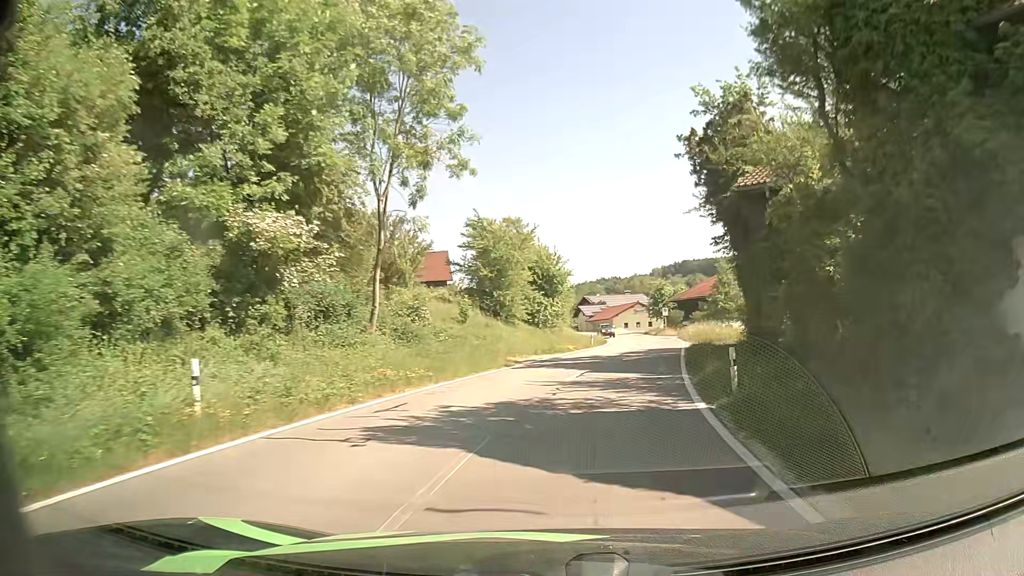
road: tertiary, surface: asphalt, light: Day
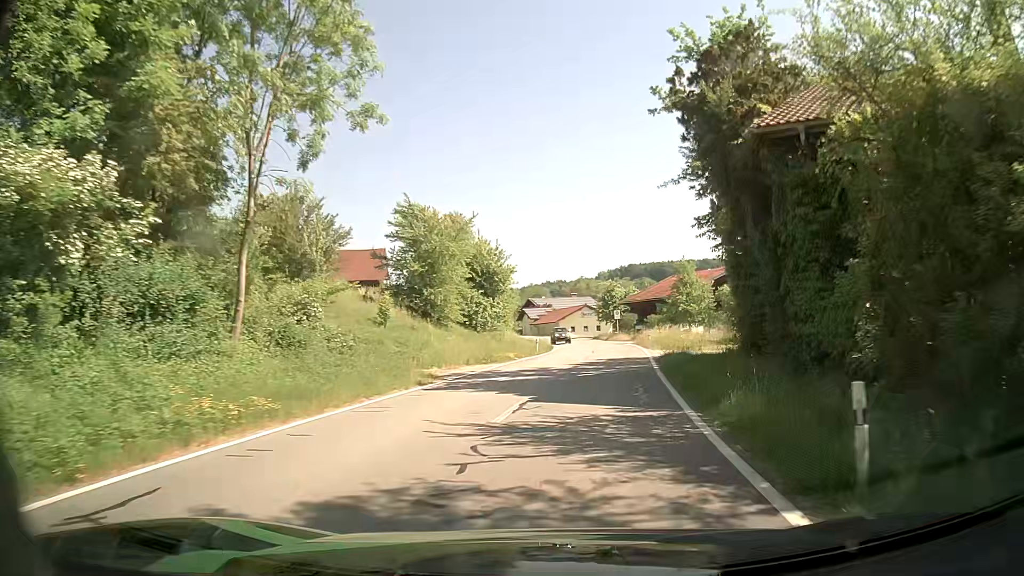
(+0.2, +6.6) m; +4°
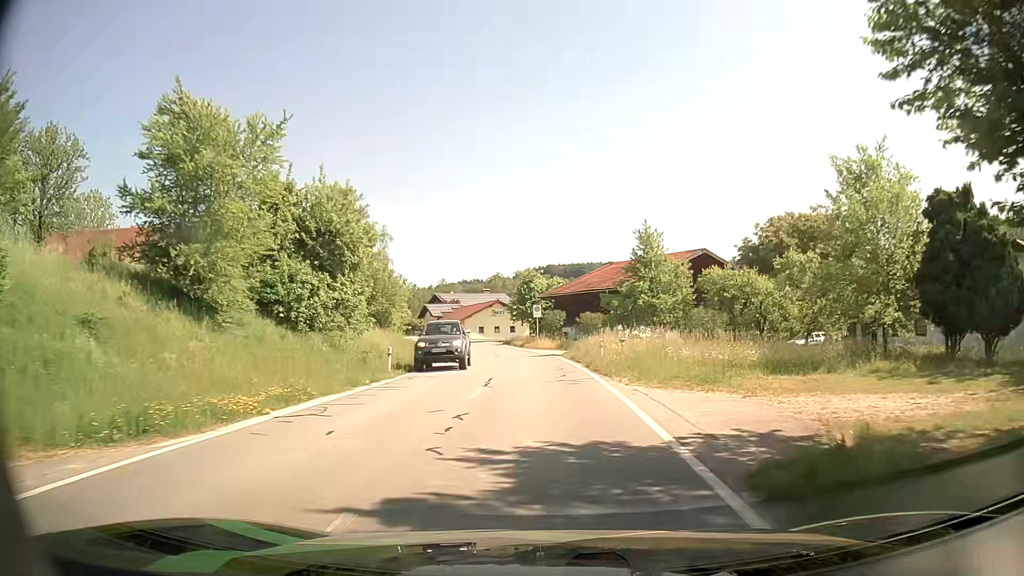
(+1.8, +20.7) m; +7°
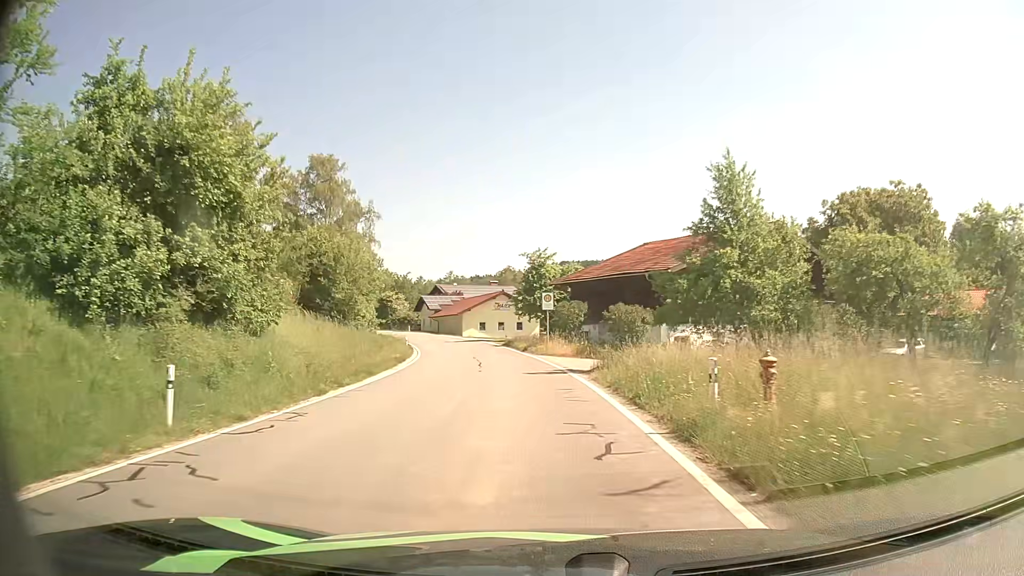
(0.0, +14.8) m; -1°
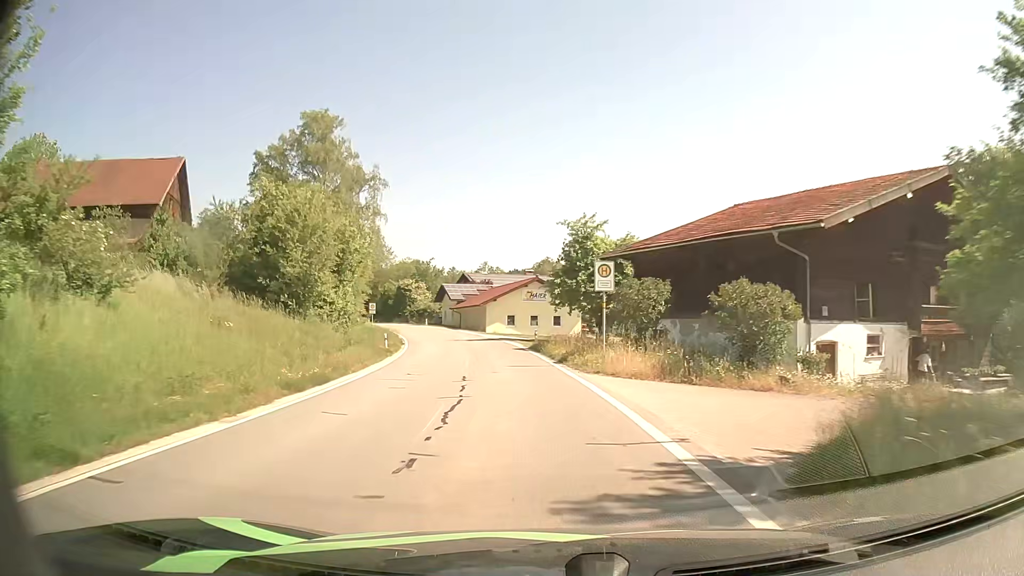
(-0.4, +15.6) m; -3°
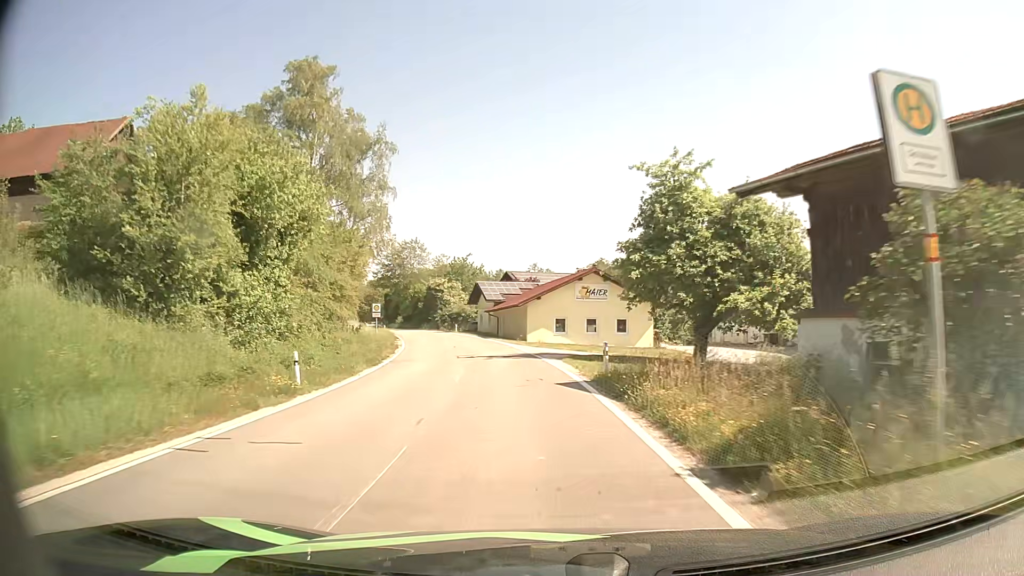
(-0.5, +16.3) m; -4°
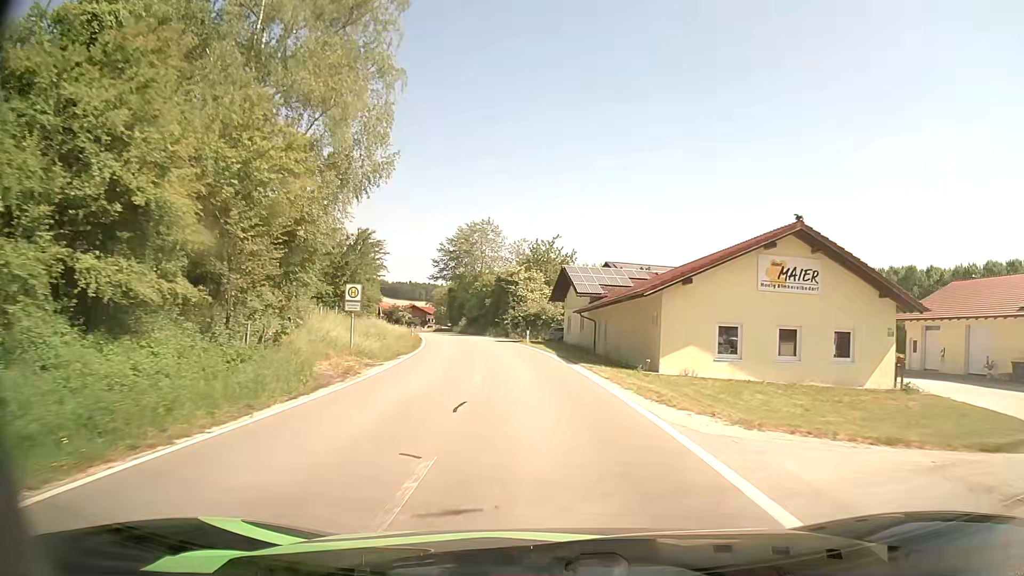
(-1.9, +25.4) m; -8°
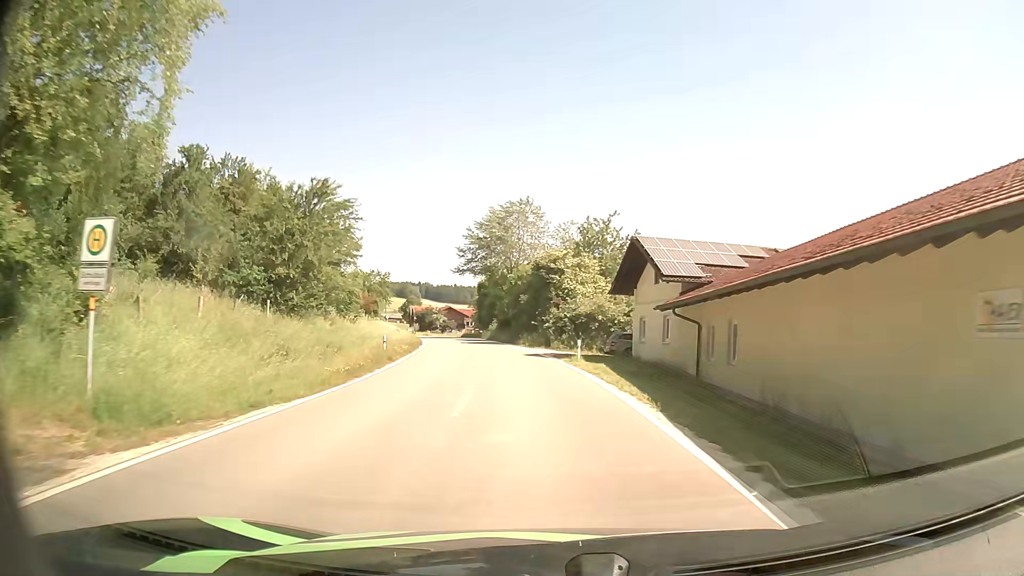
(-0.6, +17.3) m; -4°
(0, +10) (-1, +20) (-2, +30) (-3, +40) (-5, +50) (-7, +60) (-9, +69) (-11, +79) (-14, +89) (-17, +98) m
